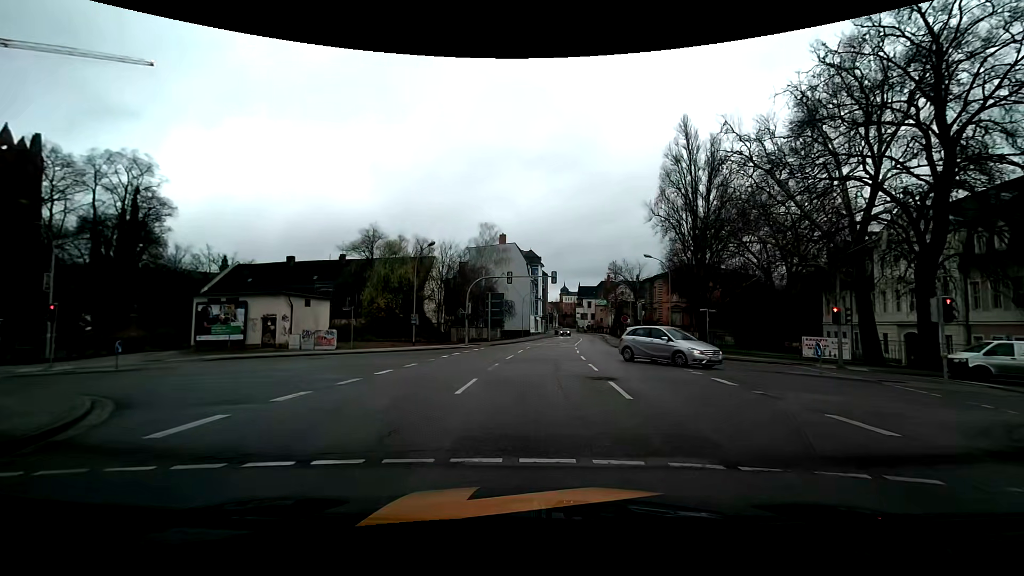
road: primary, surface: asphalt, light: Day
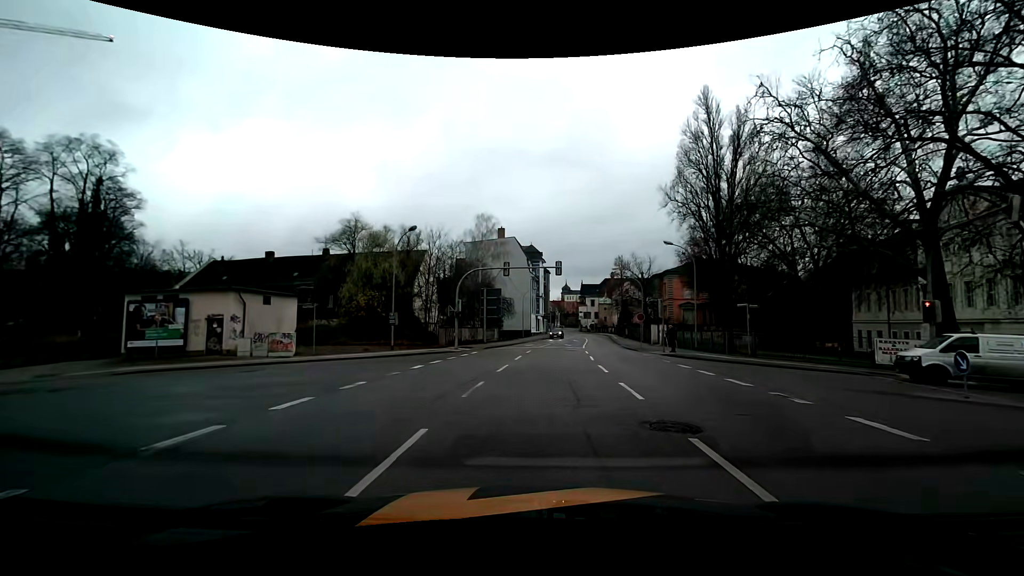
(+0.3, +6.4) m; +1°
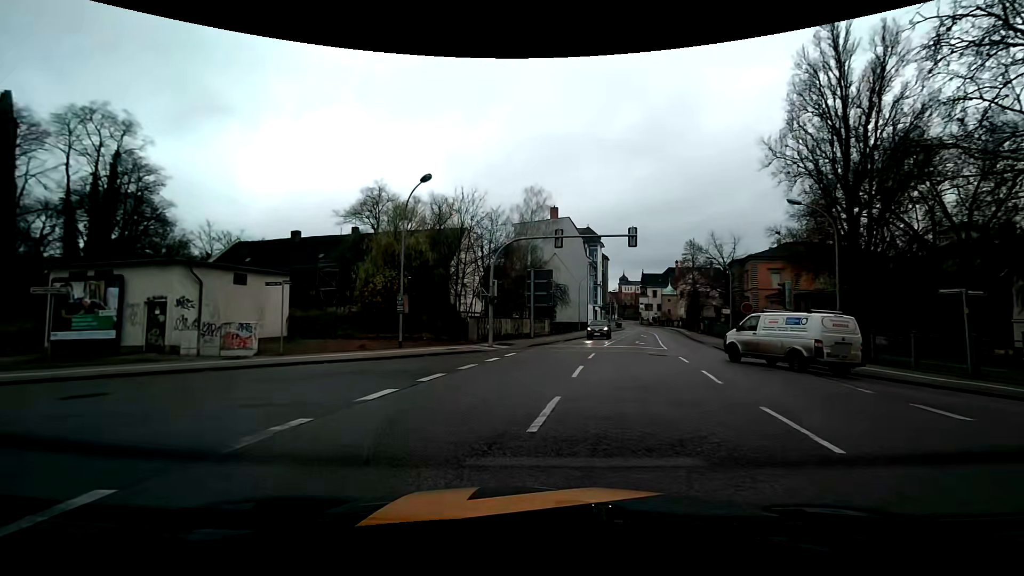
(-0.1, +9.9) m; -6°
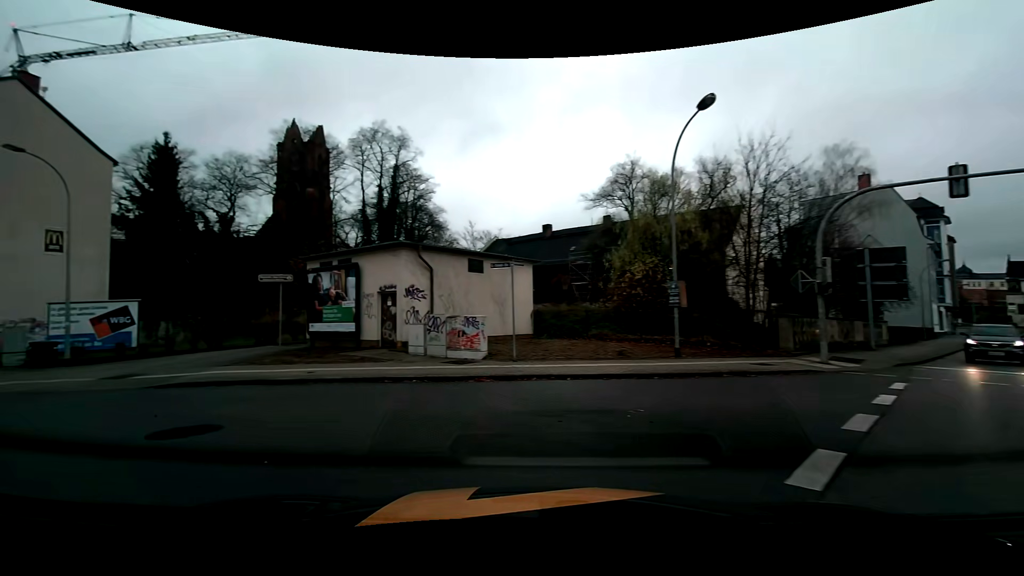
(-1.5, +7.3) m; -28°
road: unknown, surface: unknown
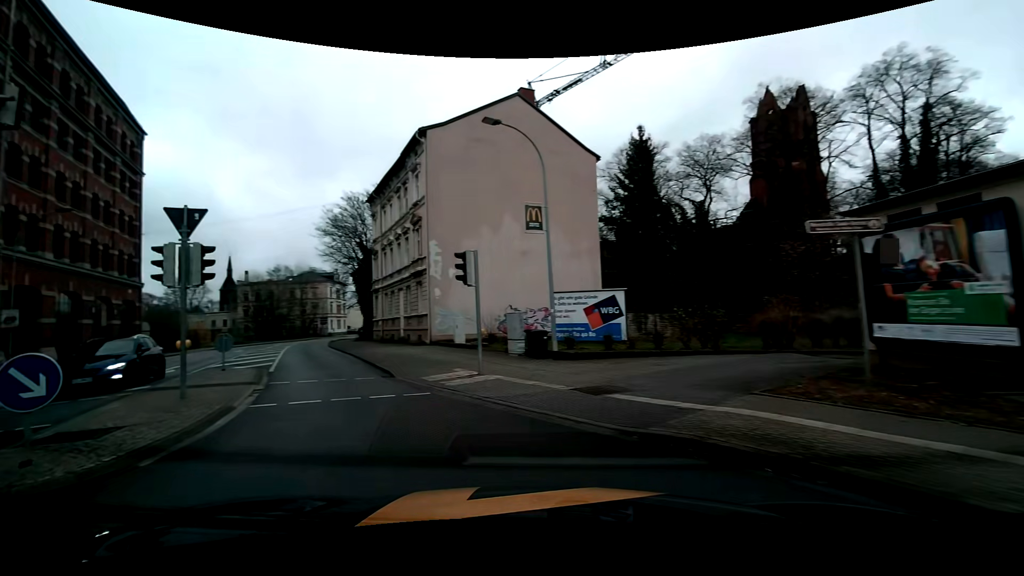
(-3.9, +7.9) m; -50°
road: tertiary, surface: asphalt
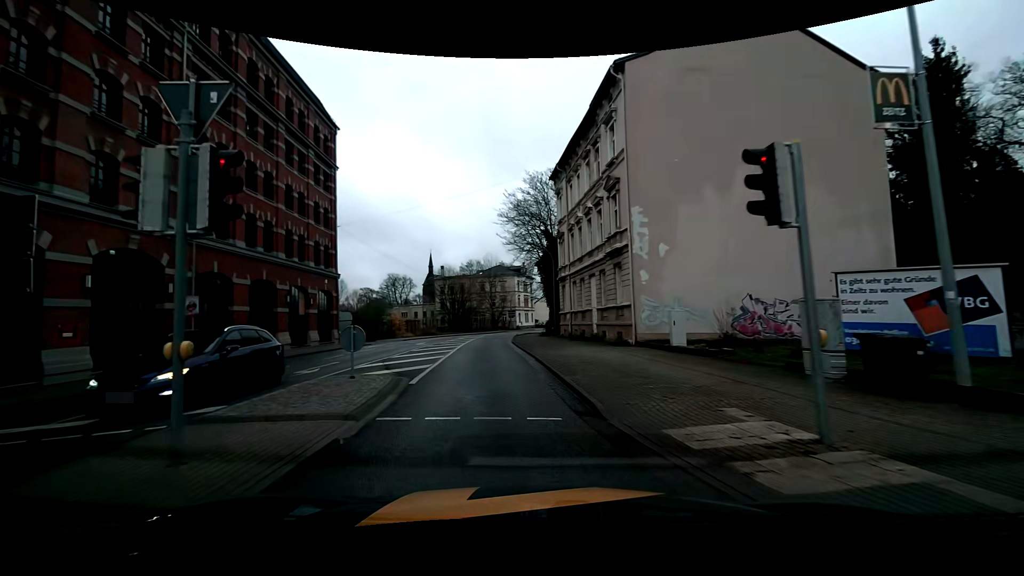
(-1.6, +7.4) m; -20°
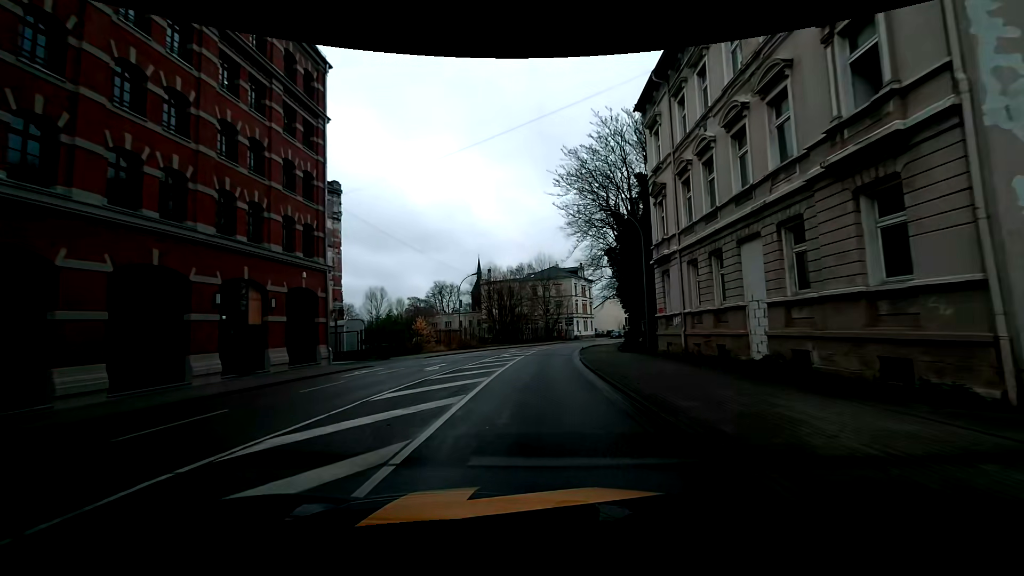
(-1.3, +14.5) m; -7°
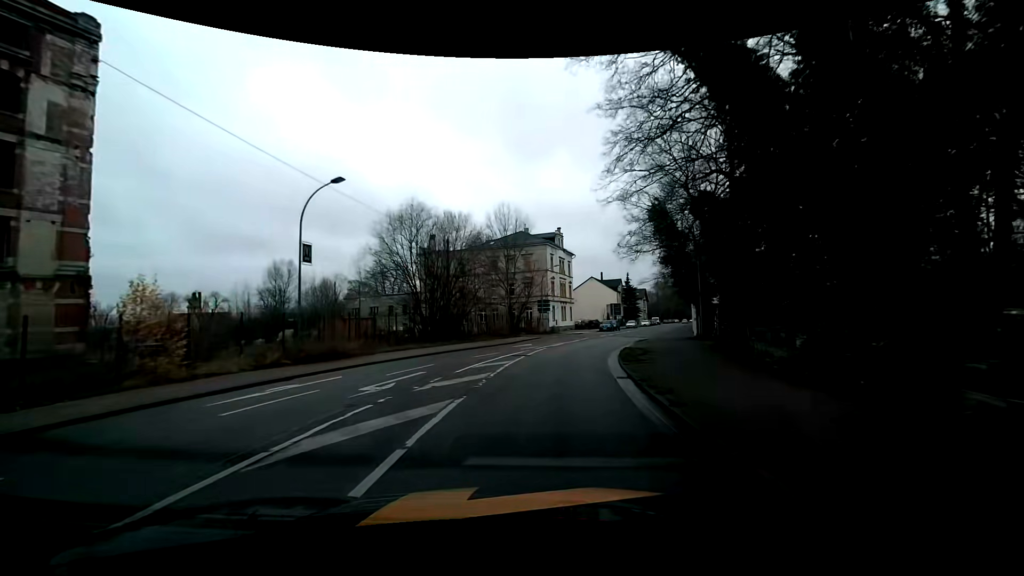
(+0.8, +29.9) m; +4°
(0, +10) (+1, +20) (+3, +30) (+5, +39) (+8, +49) (+11, +59) (+15, +68) (+18, +77) (+21, +87) (+24, +96) m
